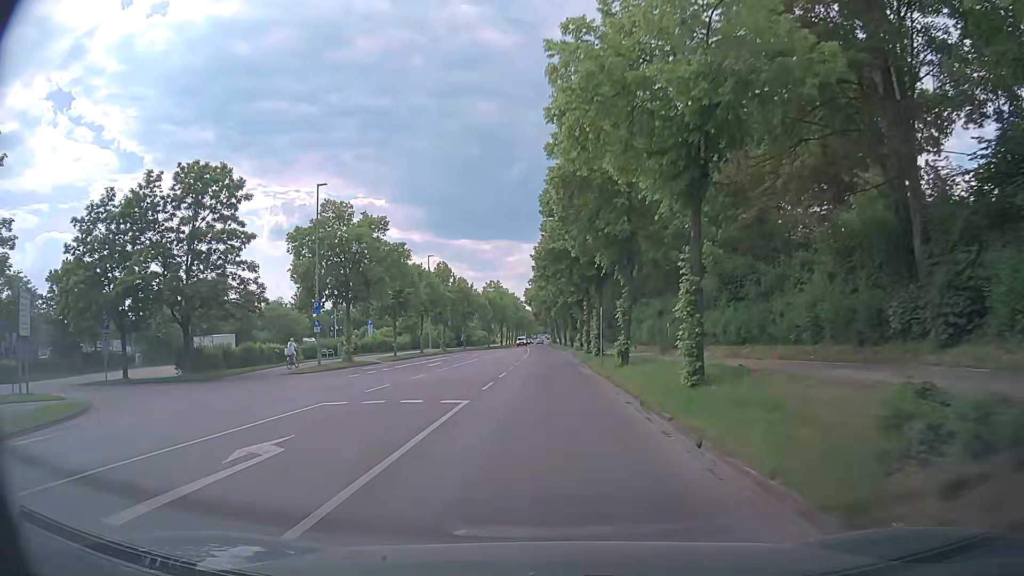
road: tertiary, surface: asphalt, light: Day
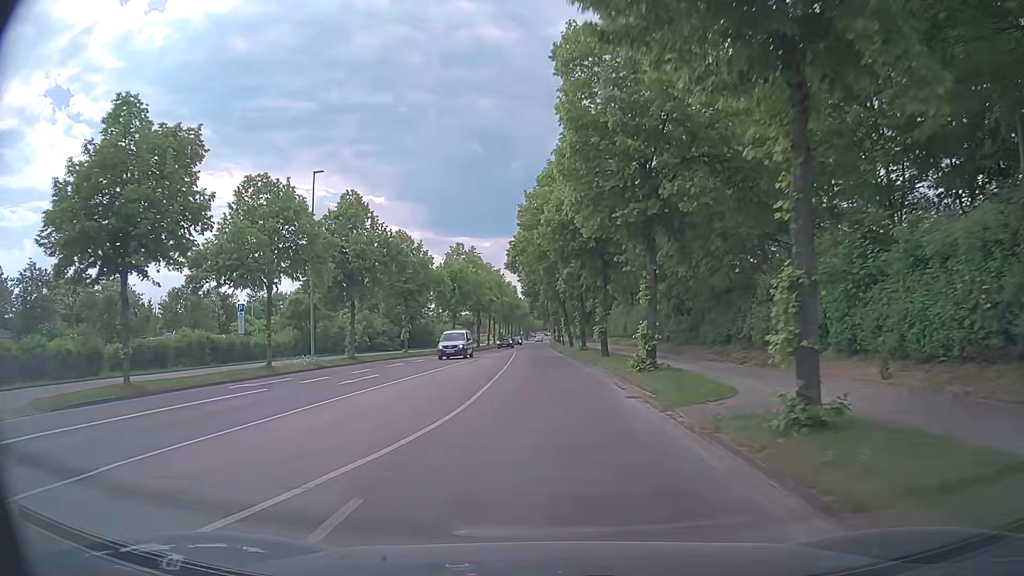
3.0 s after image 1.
(-0.3, +38.7) m; 0°
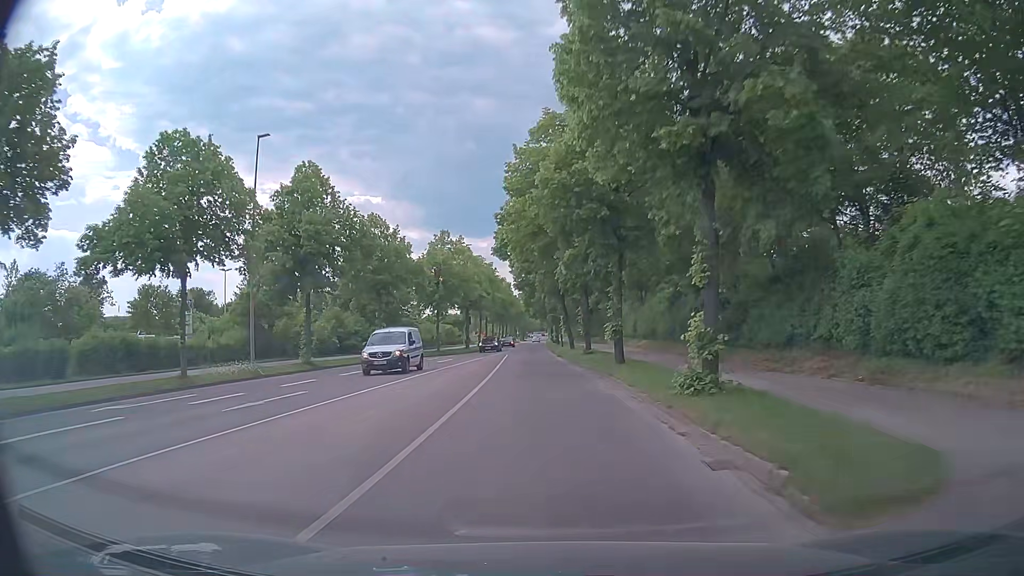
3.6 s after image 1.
(0.0, +7.6) m; 0°
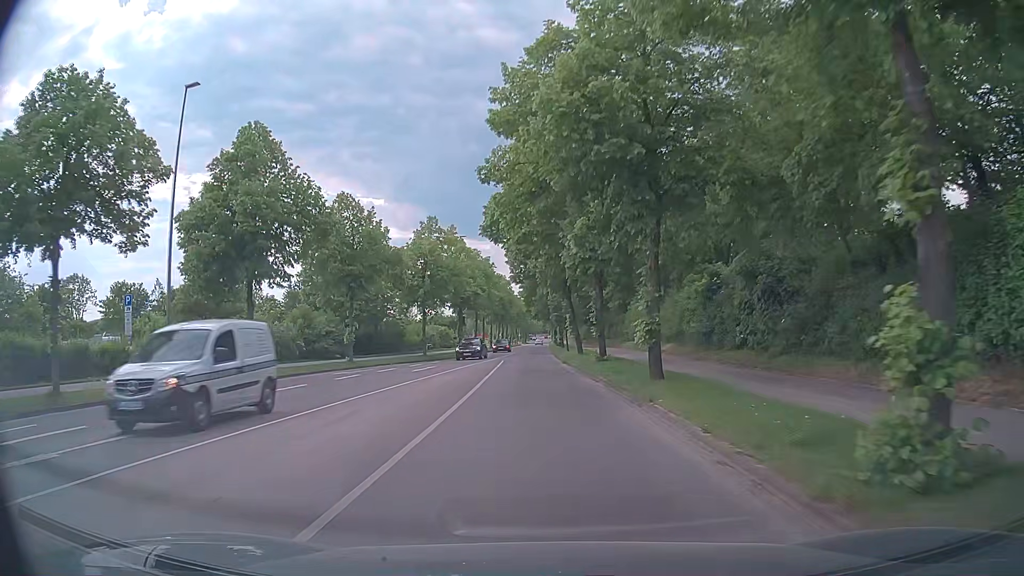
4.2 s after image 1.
(0.0, +7.5) m; -2°
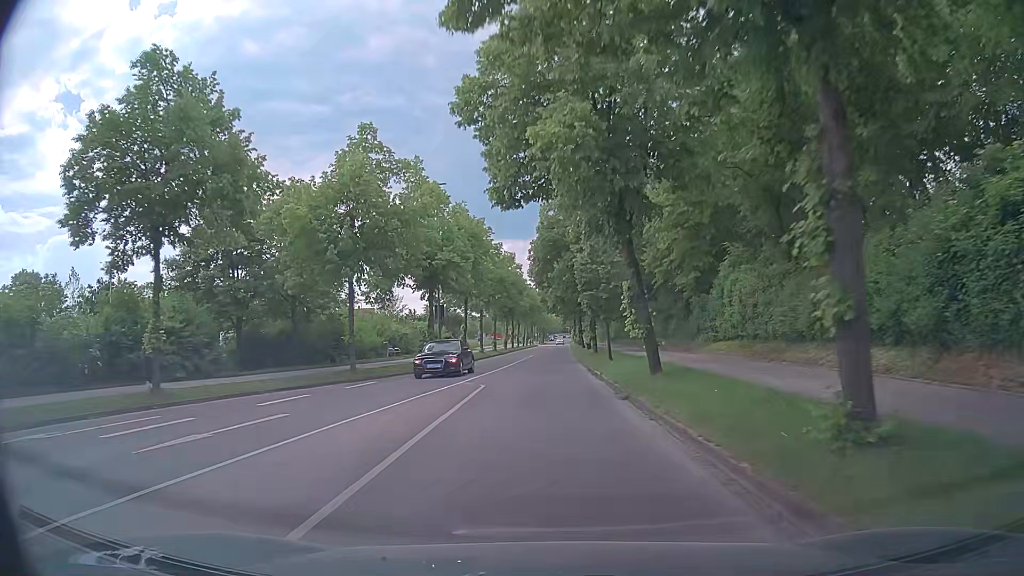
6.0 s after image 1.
(+0.1, +22.0) m; 0°
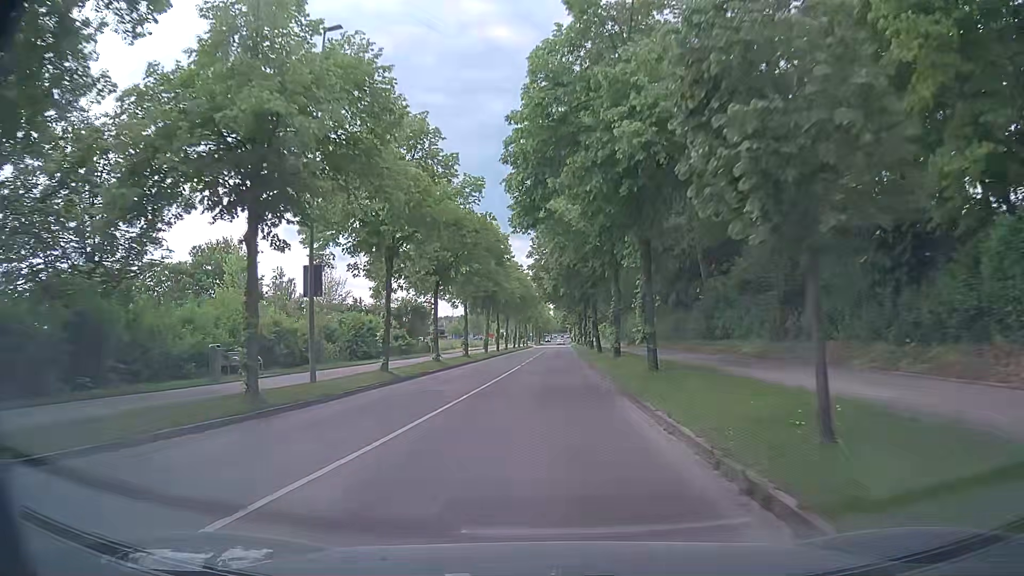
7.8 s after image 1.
(-0.1, +22.3) m; -1°
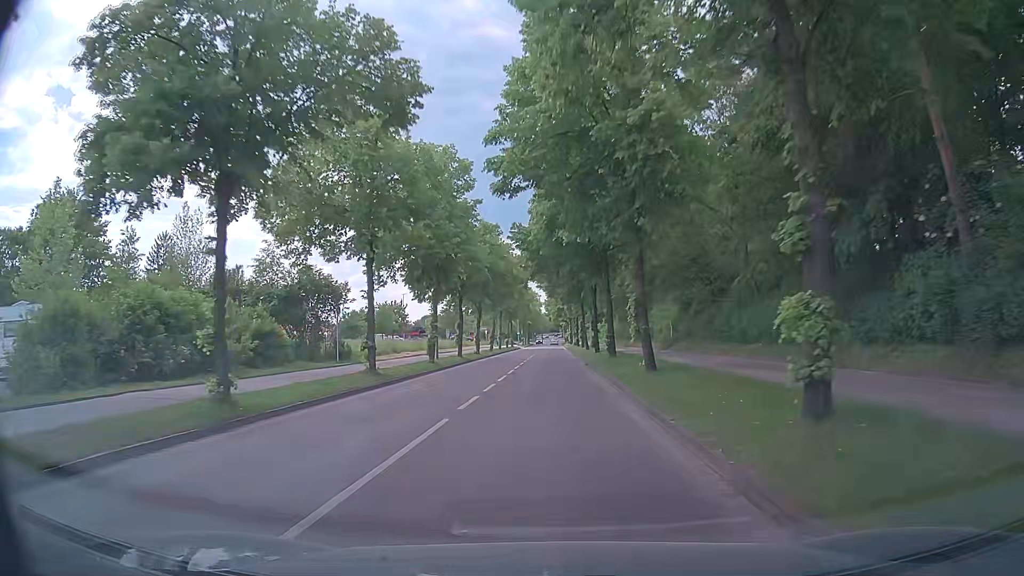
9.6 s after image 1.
(+0.4, +22.9) m; +2°
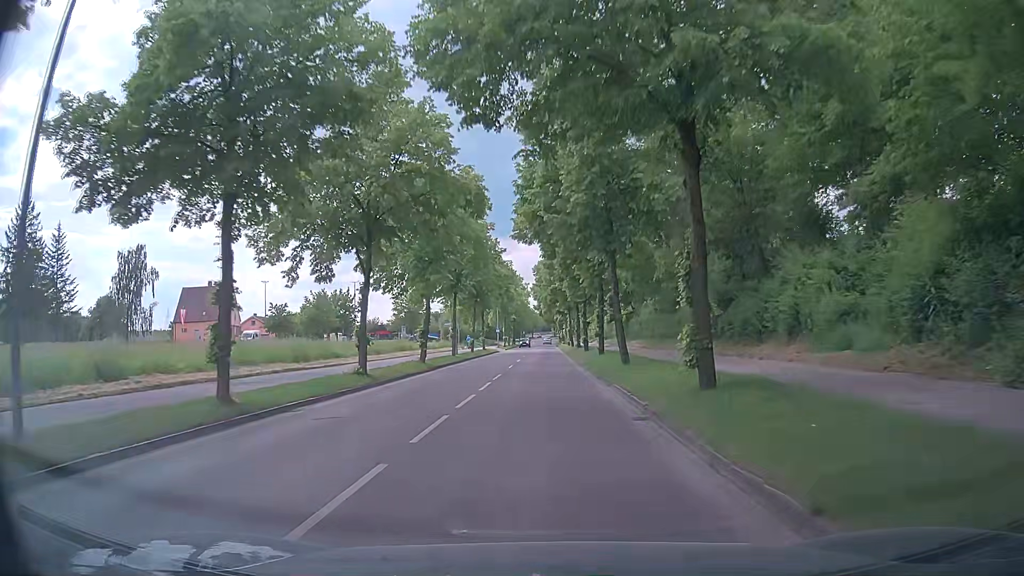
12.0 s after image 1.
(-0.4, +31.2) m; 0°
(0, +10) (0, +20) (0, +30) (0, +40) (0, +50) (0, +60) (0, +70) (0, +80) (-1, +90) (-1, +100) m
